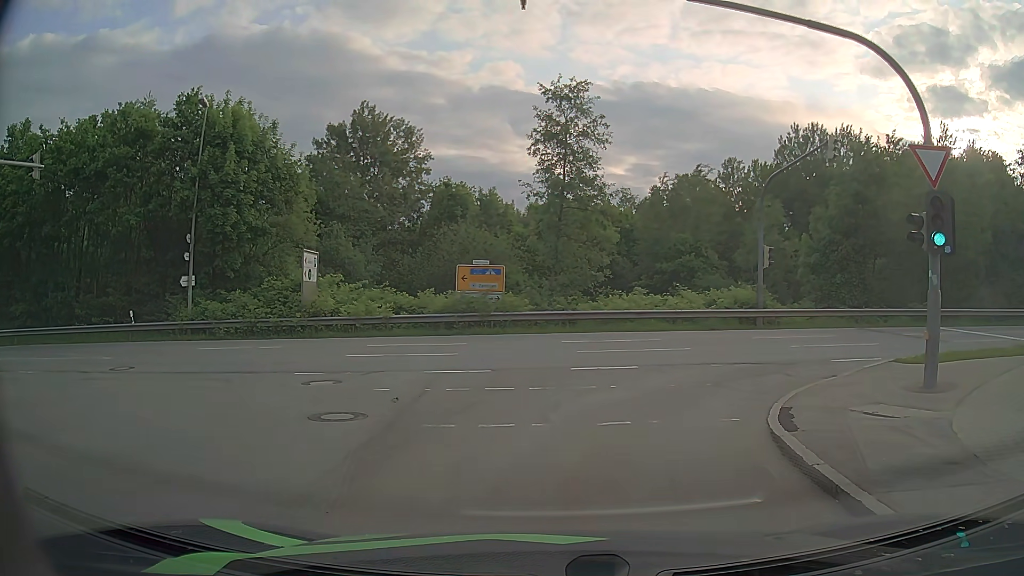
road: residential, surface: asphalt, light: Day
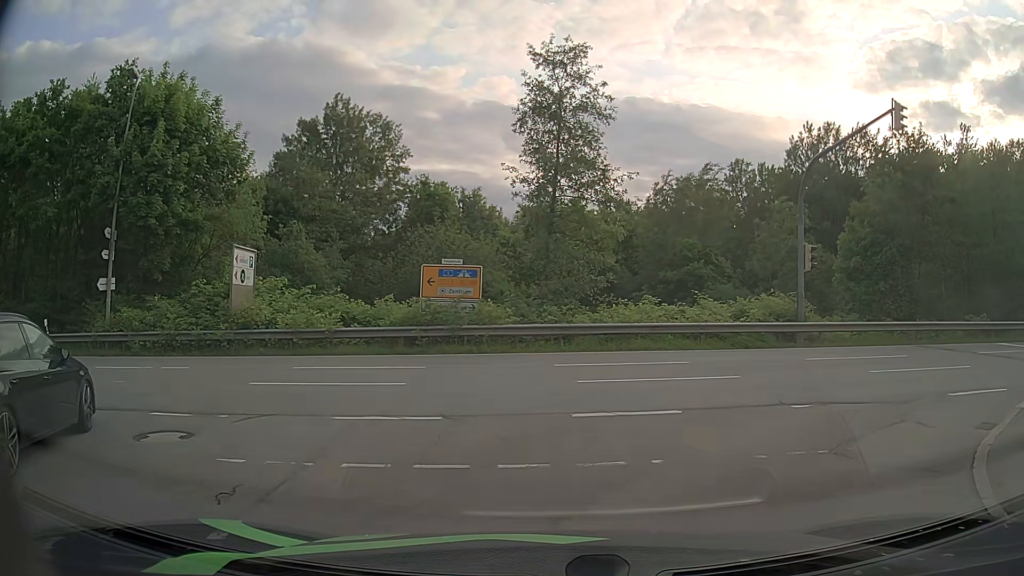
(-0.1, +5.7) m; 0°
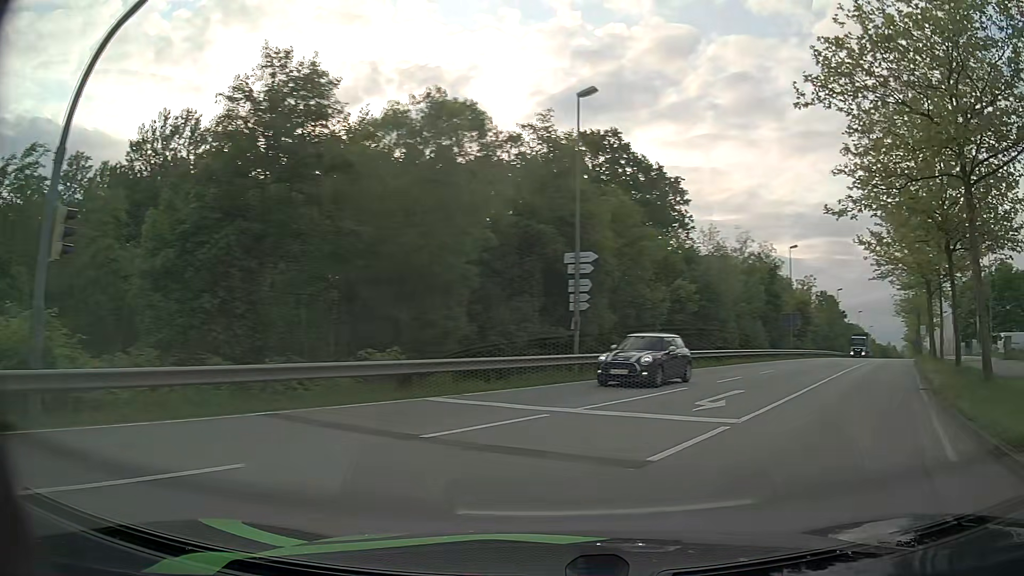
(+4.6, +11.0) m; +56°
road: secondary
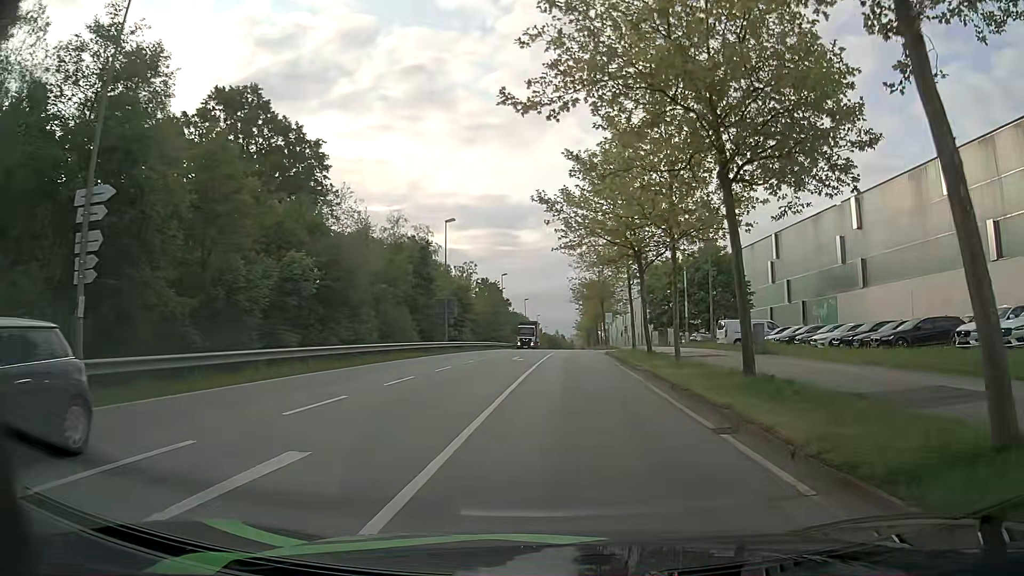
(+3.1, +9.6) m; +29°
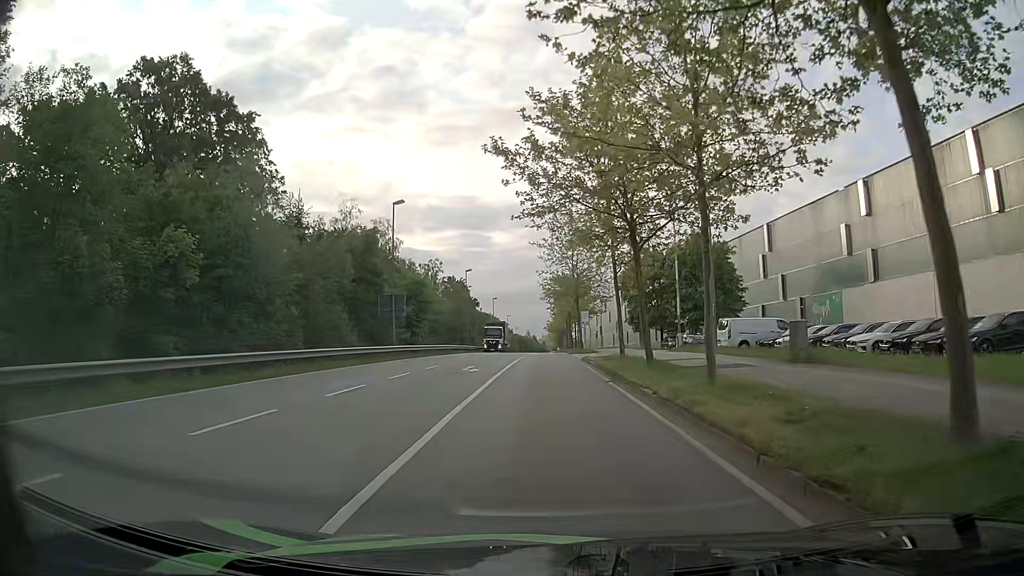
(+0.3, +8.1) m; +1°
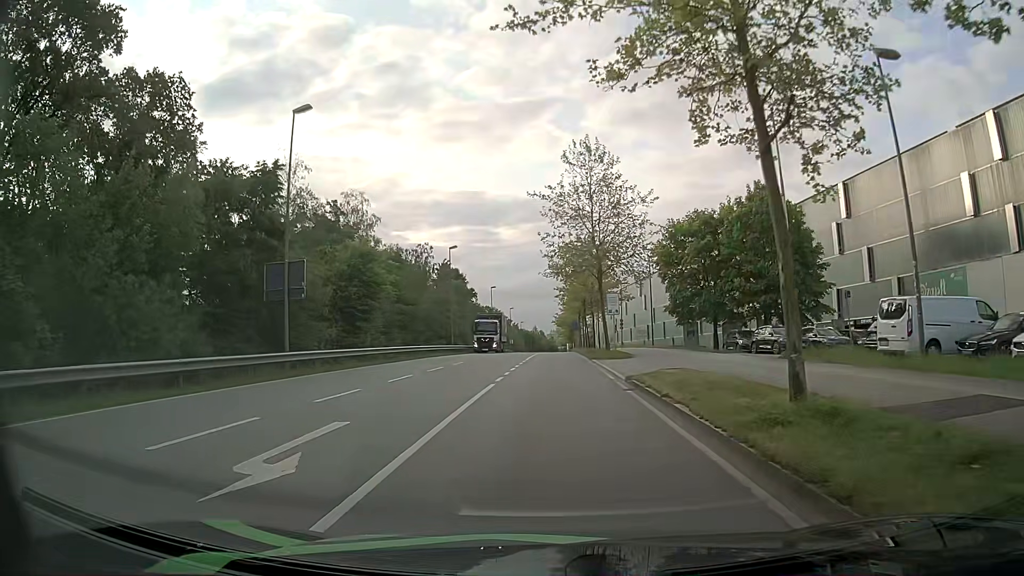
(+0.3, +19.3) m; 0°
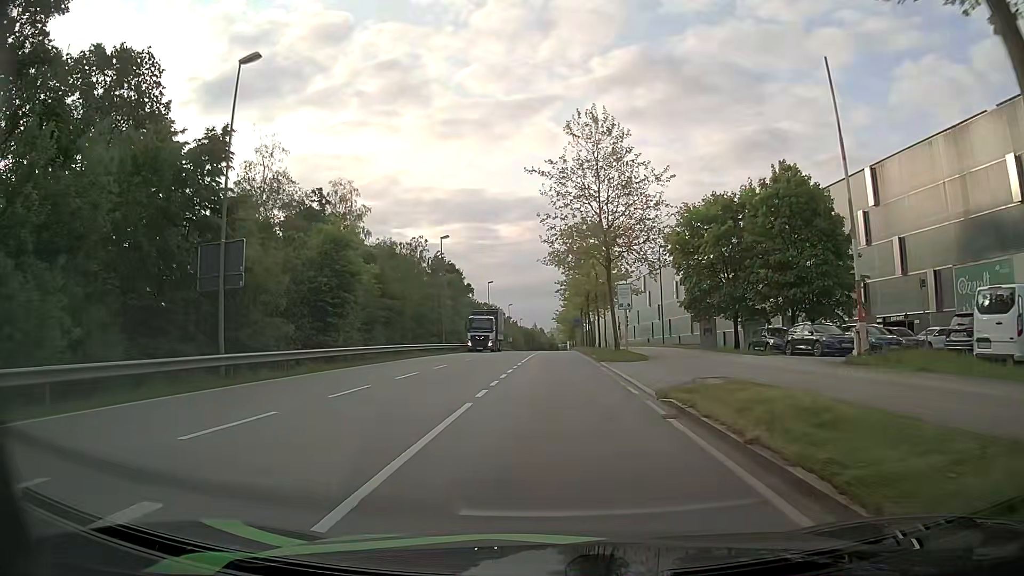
(0.0, +5.4) m; 0°
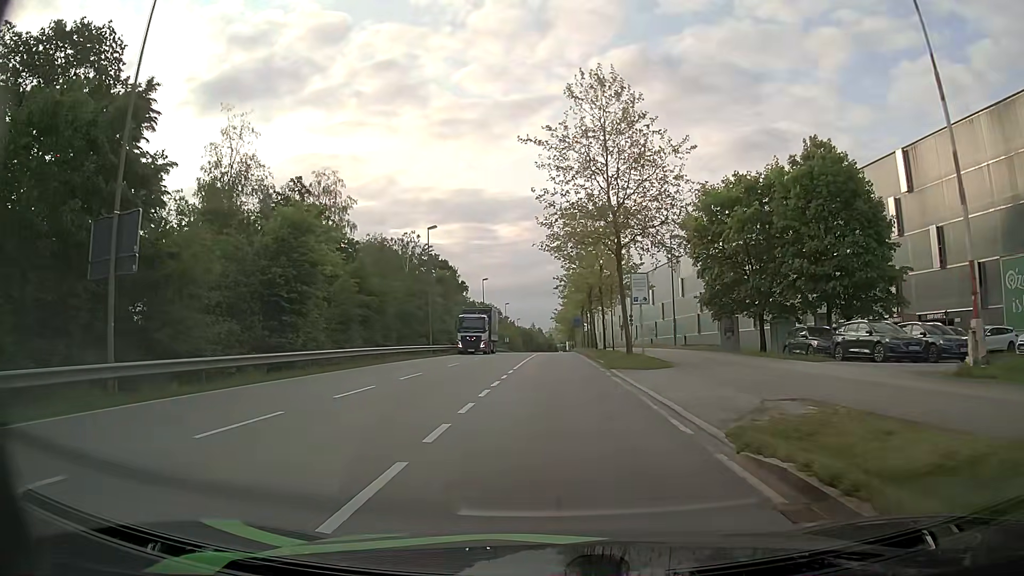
(+0.1, +5.8) m; 0°
